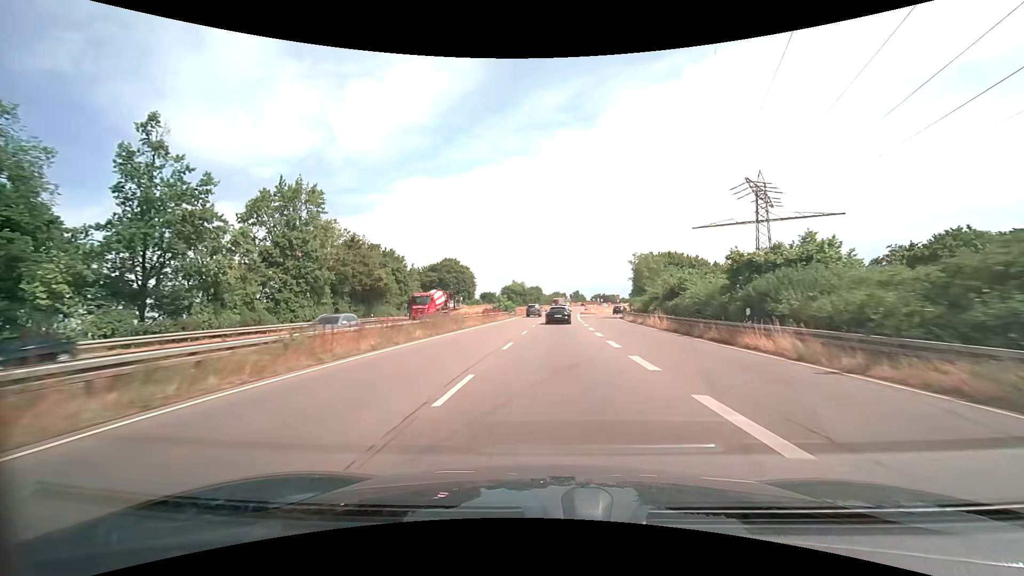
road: trunk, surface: asphalt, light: Day
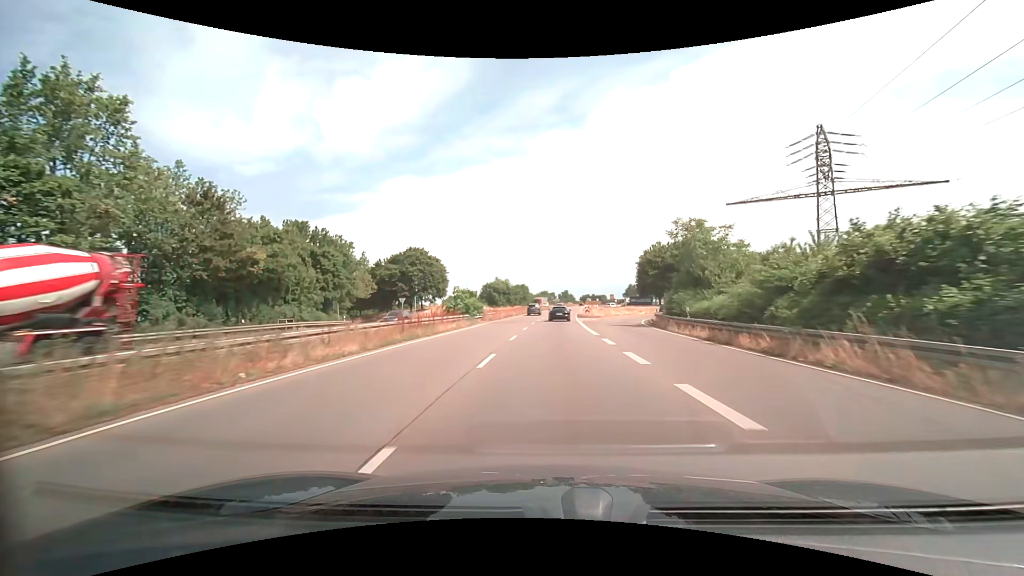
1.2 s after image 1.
(+0.4, +23.4) m; +2°
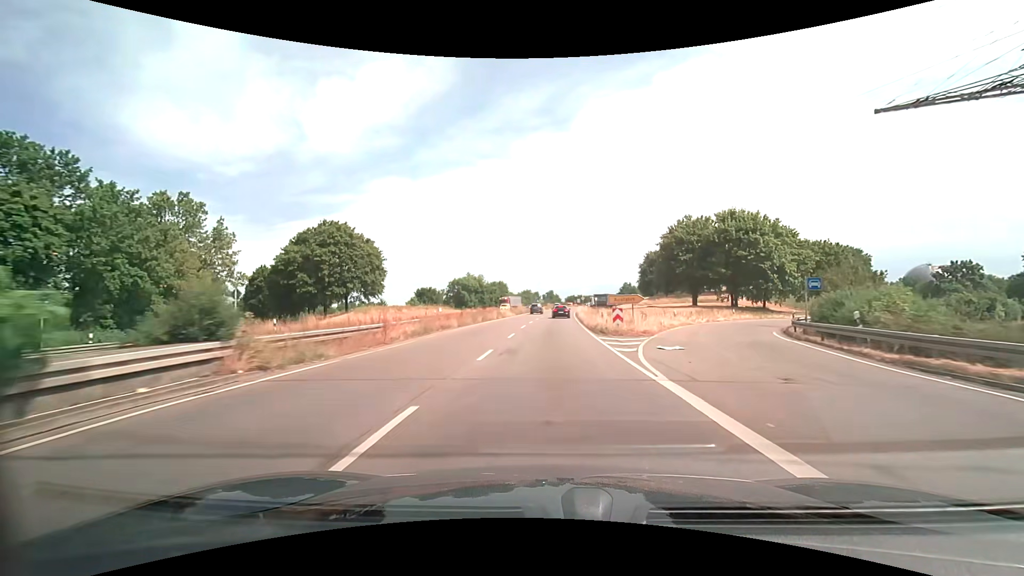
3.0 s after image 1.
(+0.6, +34.8) m; +2°
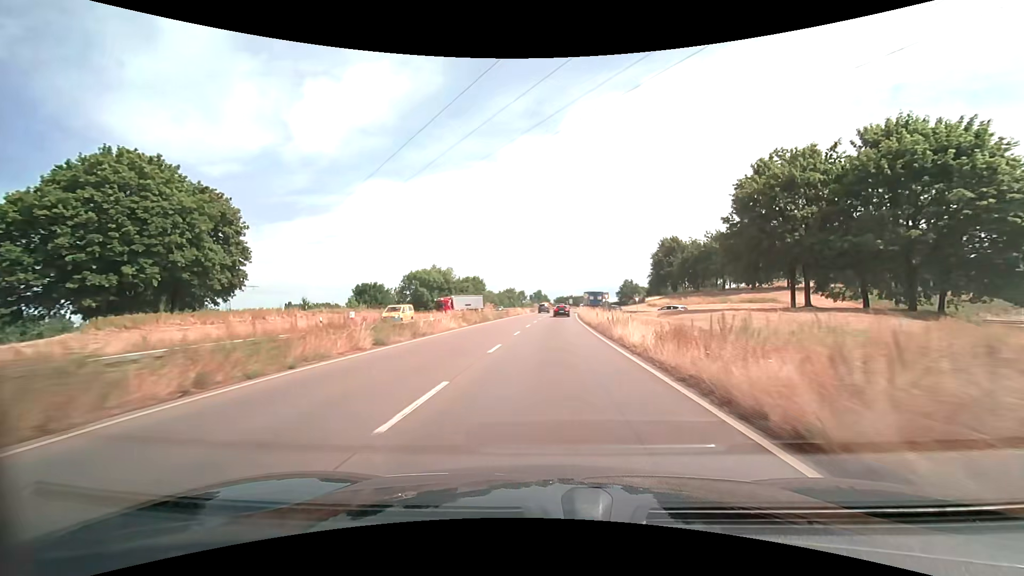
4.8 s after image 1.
(+0.5, +34.3) m; +2°
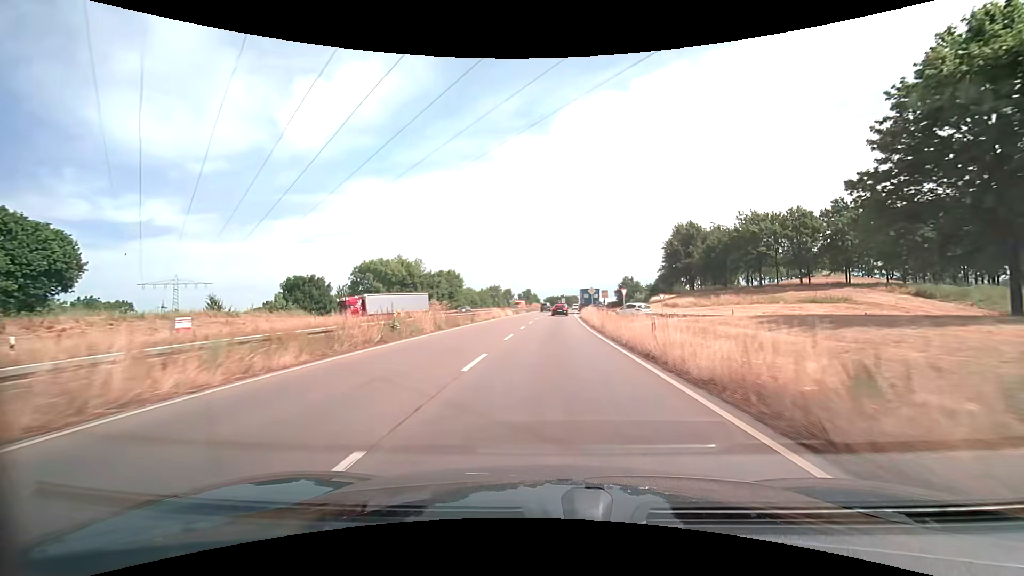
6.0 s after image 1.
(+0.2, +22.1) m; +1°
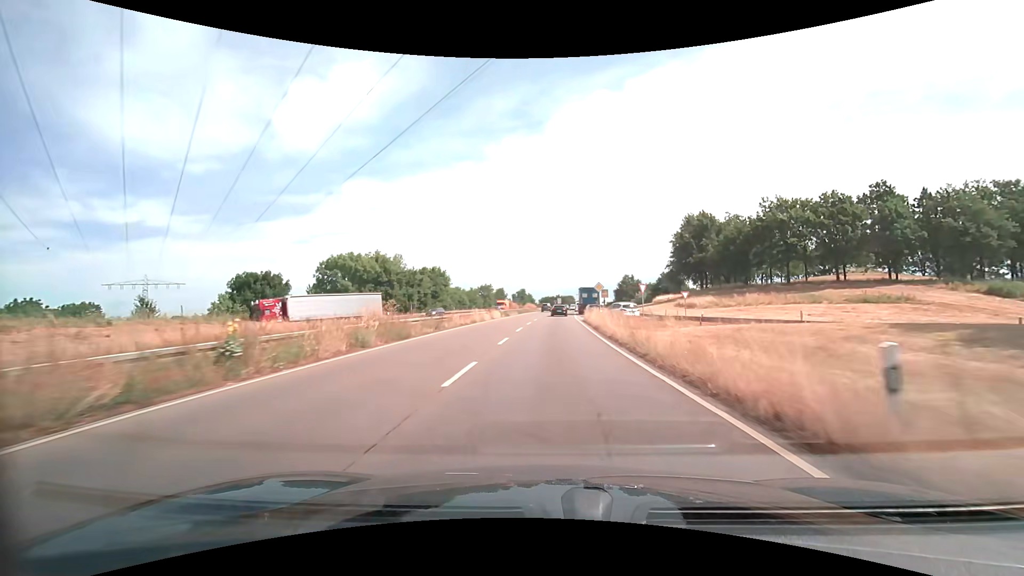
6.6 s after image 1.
(+0.1, +10.7) m; 0°
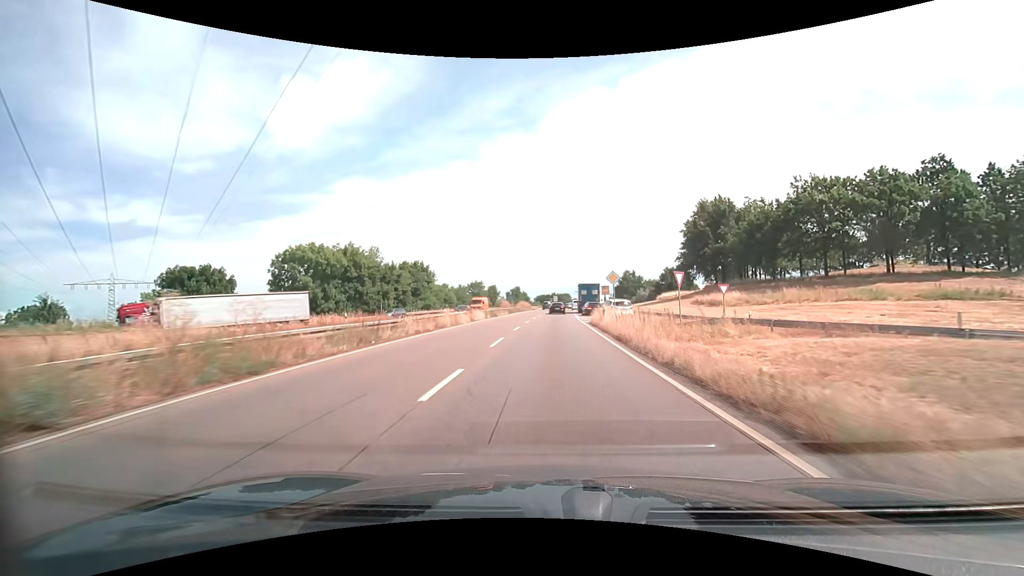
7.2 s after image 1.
(+0.1, +10.4) m; +1°
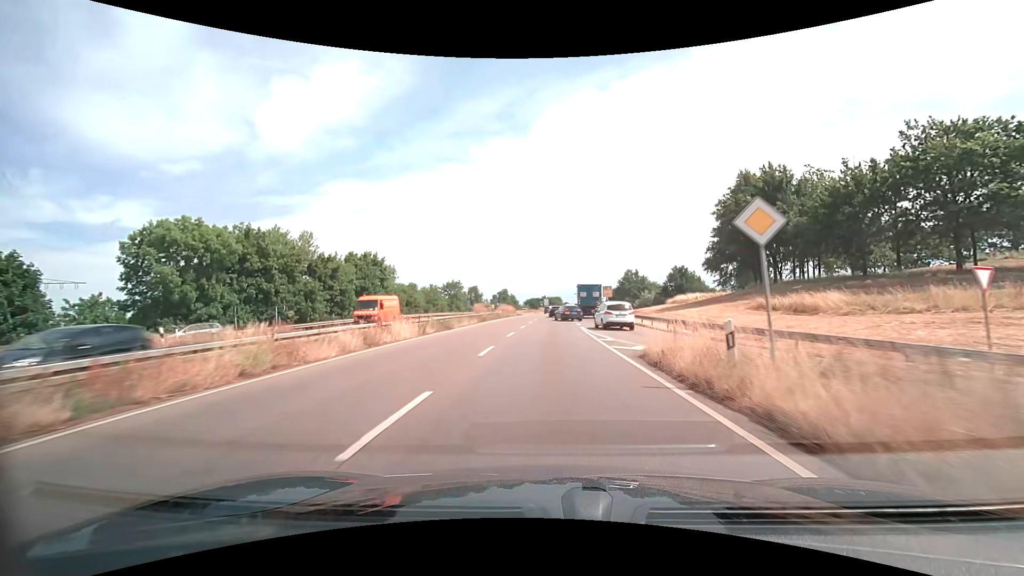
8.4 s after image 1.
(+0.1, +20.1) m; +1°
(0, +10) (0, +20) (0, +30) (+1, +40) (+1, +50) (+2, +60) (+2, +70) (+3, +80) (+4, +90) (+4, +100) m
